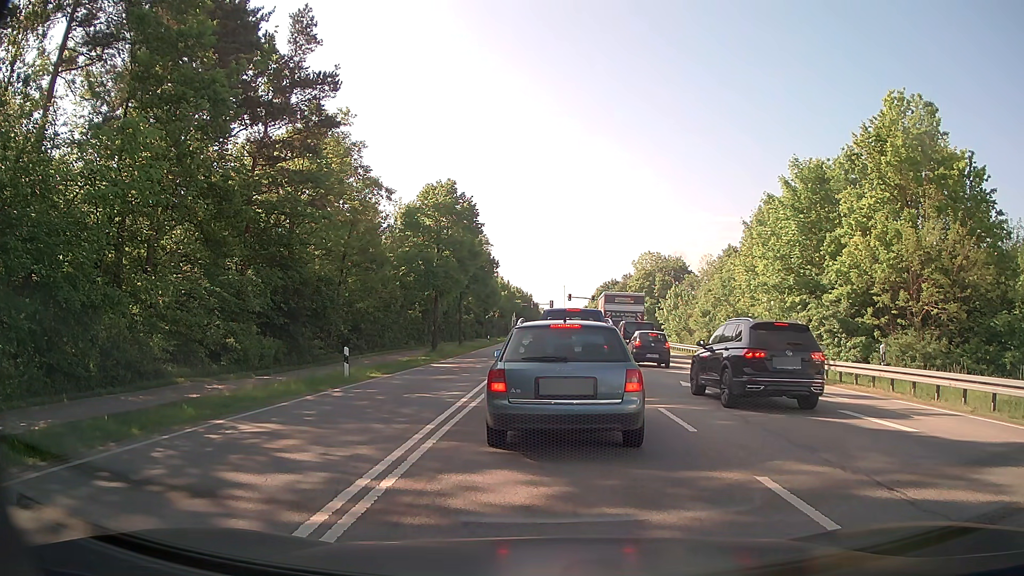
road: secondary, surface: asphalt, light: Day
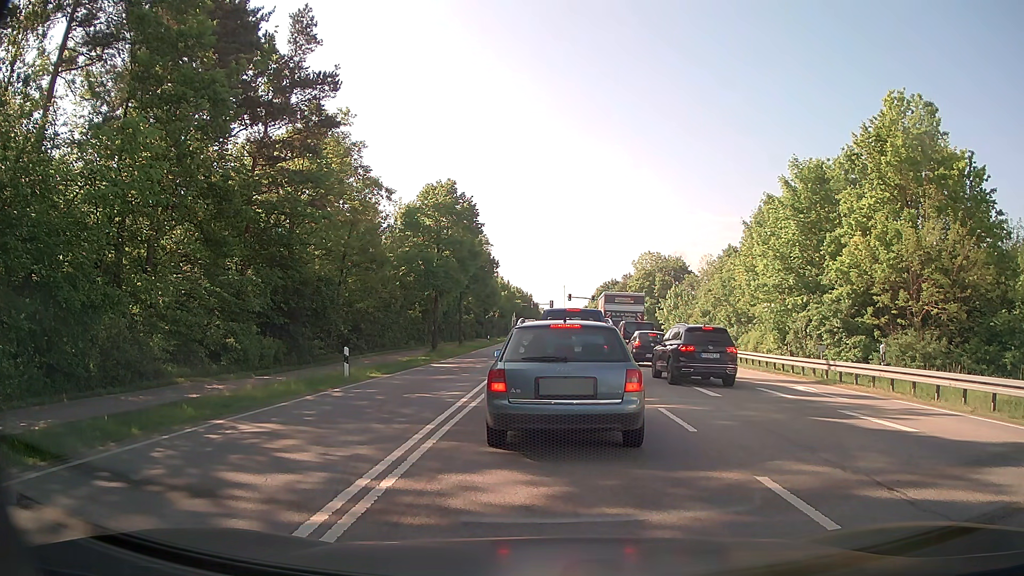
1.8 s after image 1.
(0.0, 0.0) m; 0°
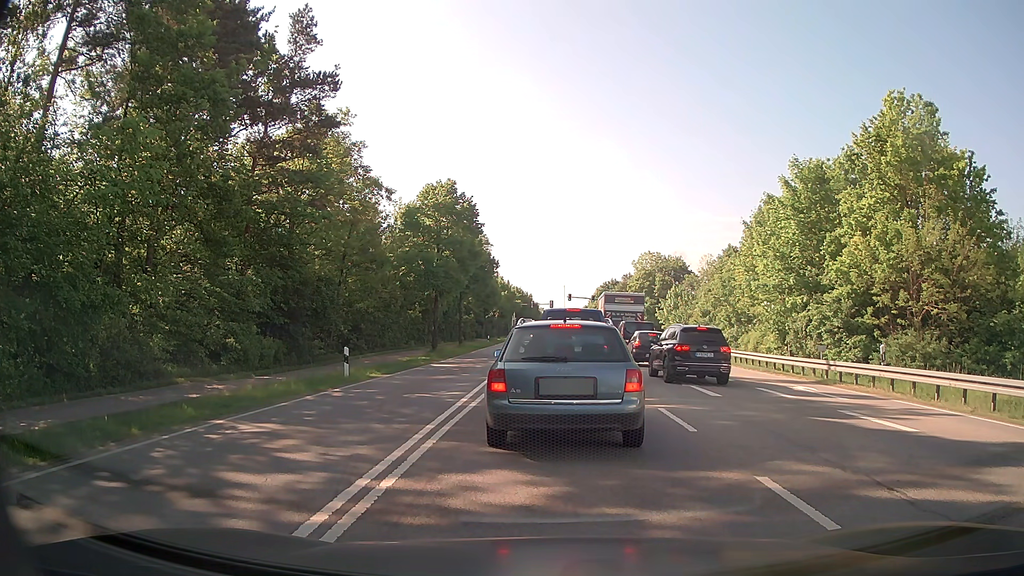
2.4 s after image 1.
(0.0, 0.0) m; 0°
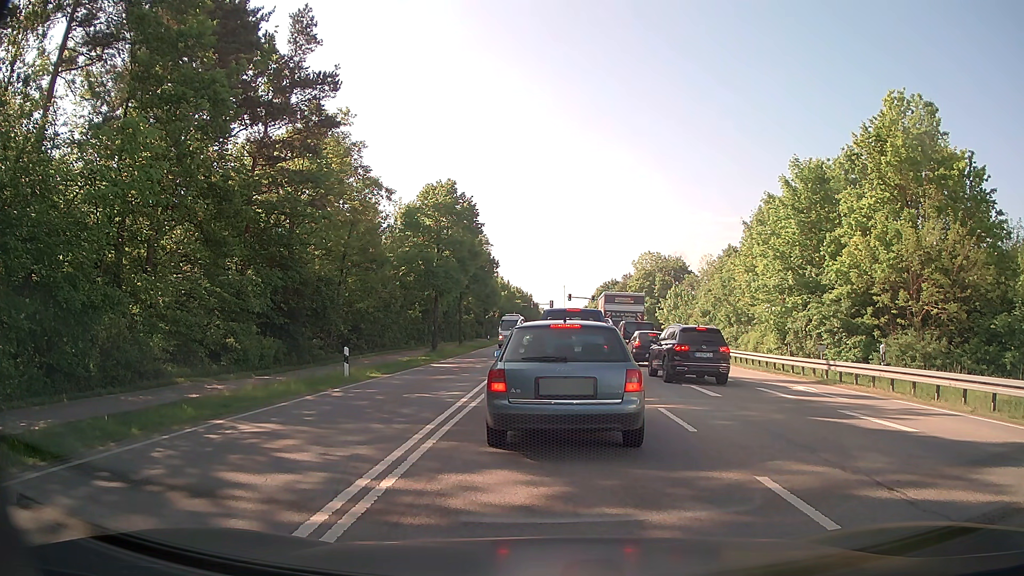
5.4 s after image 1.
(0.0, 0.0) m; 0°
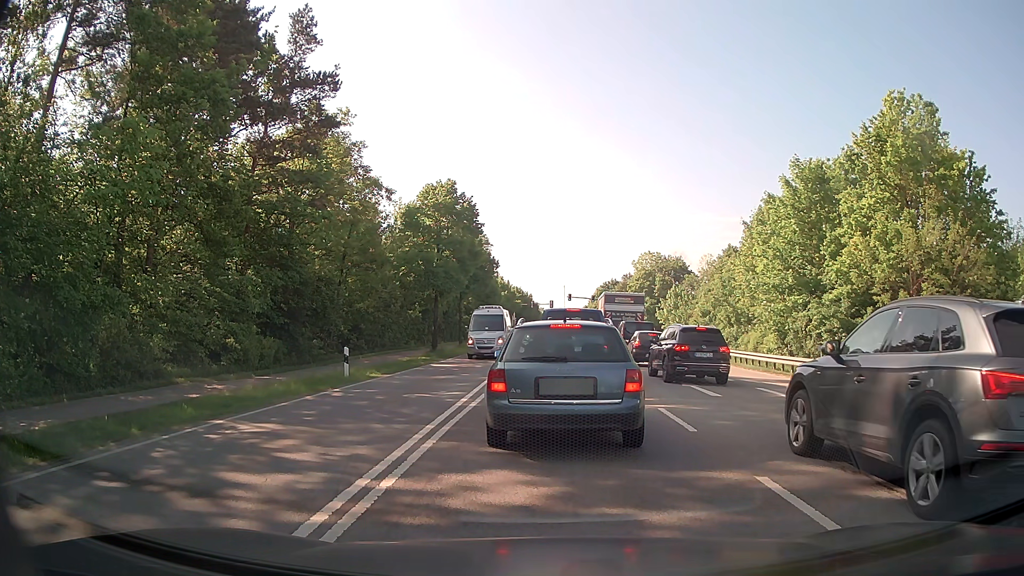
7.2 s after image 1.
(0.0, 0.0) m; 0°
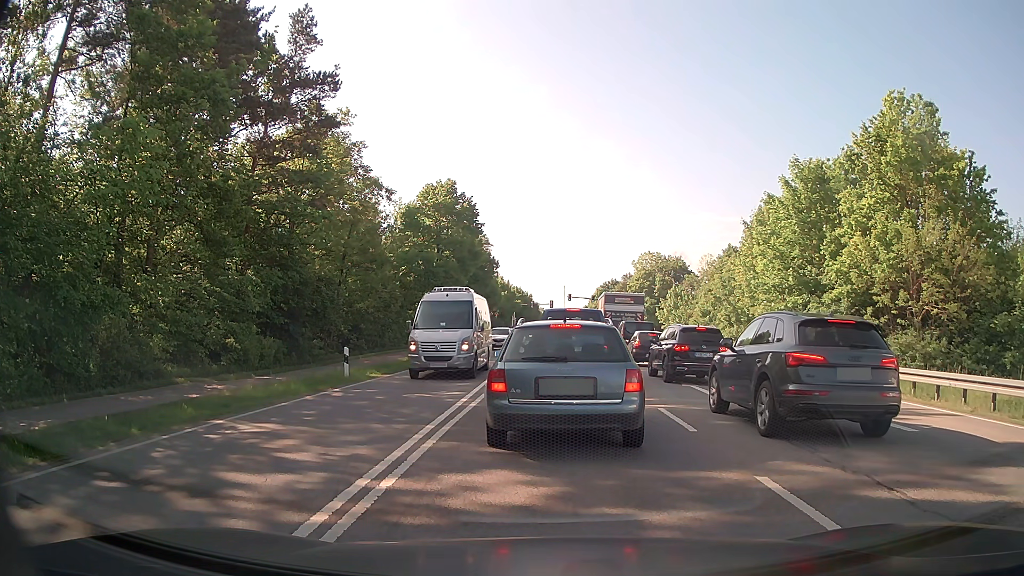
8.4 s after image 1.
(0.0, 0.0) m; 0°
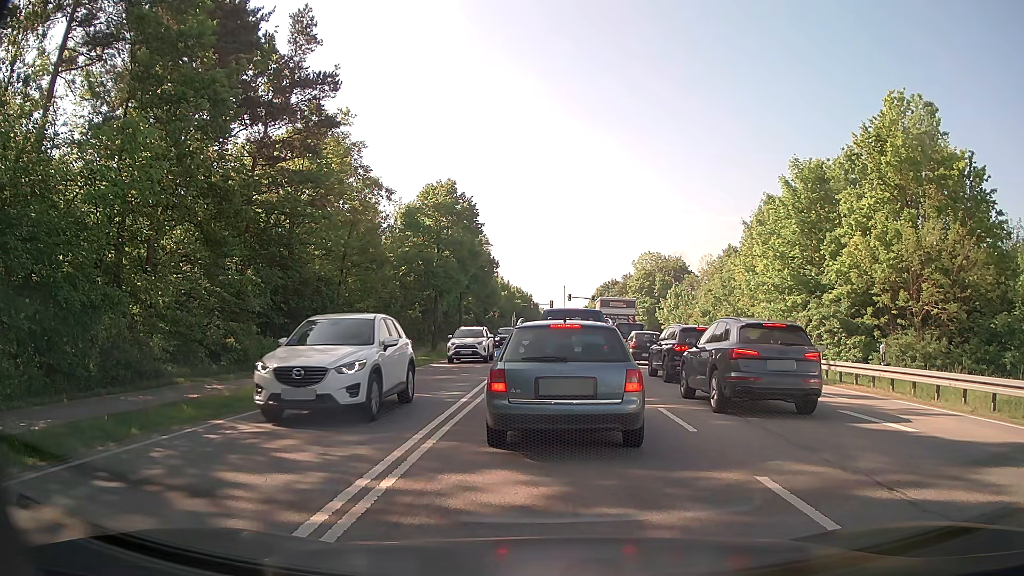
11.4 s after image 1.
(0.0, 0.0) m; 0°
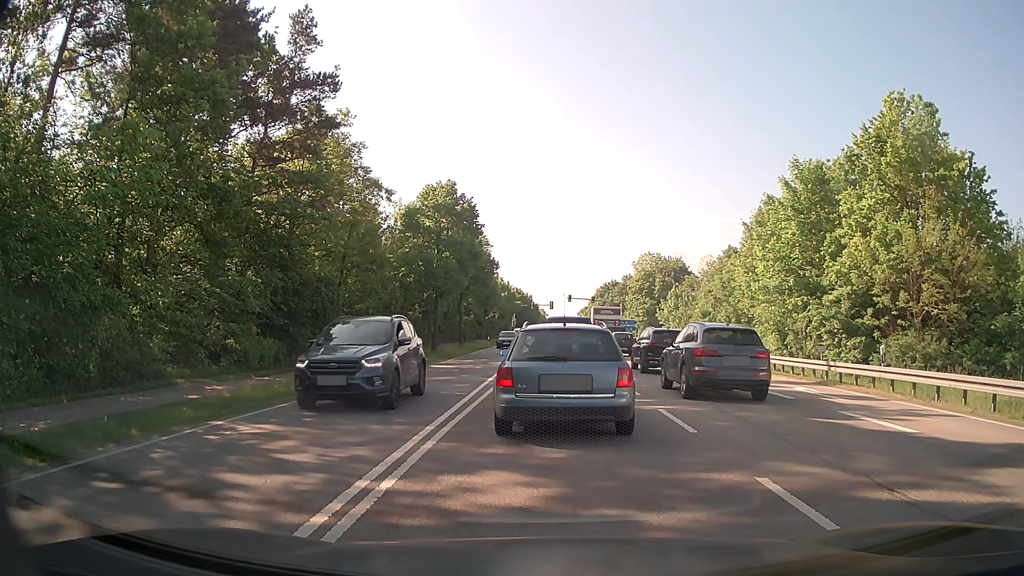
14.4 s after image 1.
(0.0, 0.0) m; 0°
(0, +10) (0, +20) (-1, +30) (0, +40) (0, +50) (0, +60) (0, +70) (0, +80) (0, +90) (0, +100) m
